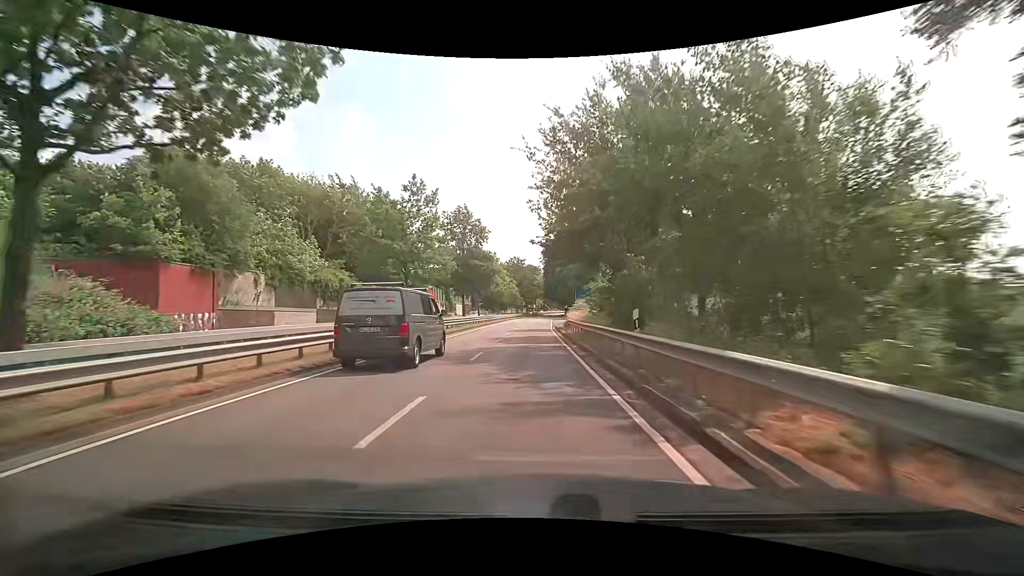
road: secondary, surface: asphalt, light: Day
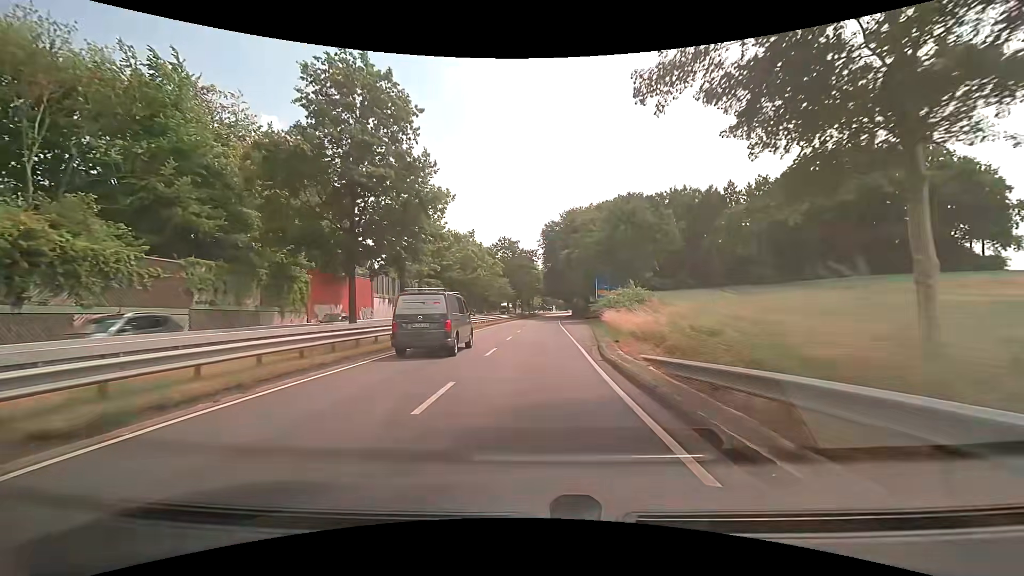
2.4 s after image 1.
(-0.1, +34.4) m; 0°
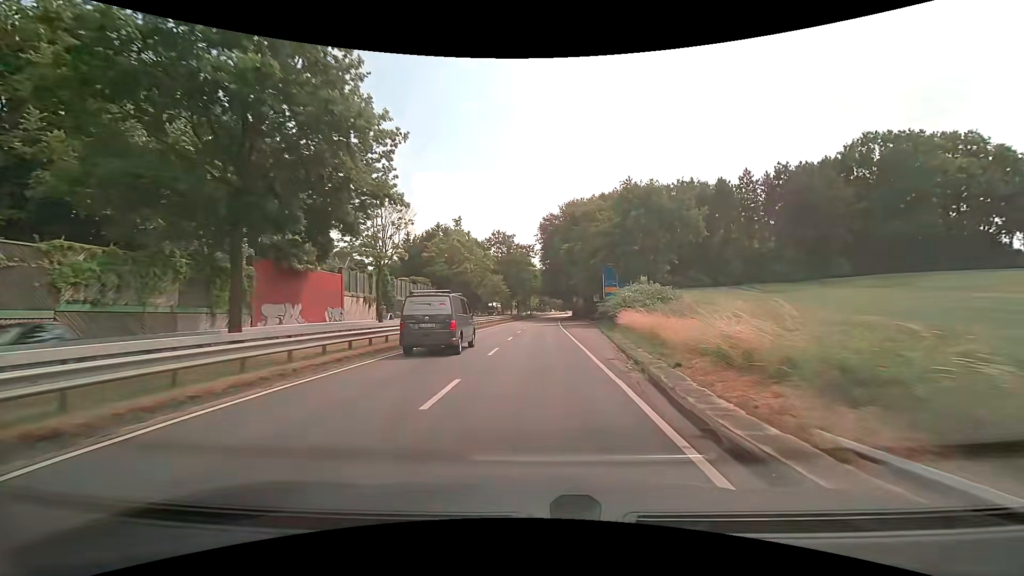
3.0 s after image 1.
(+0.1, +8.6) m; +1°
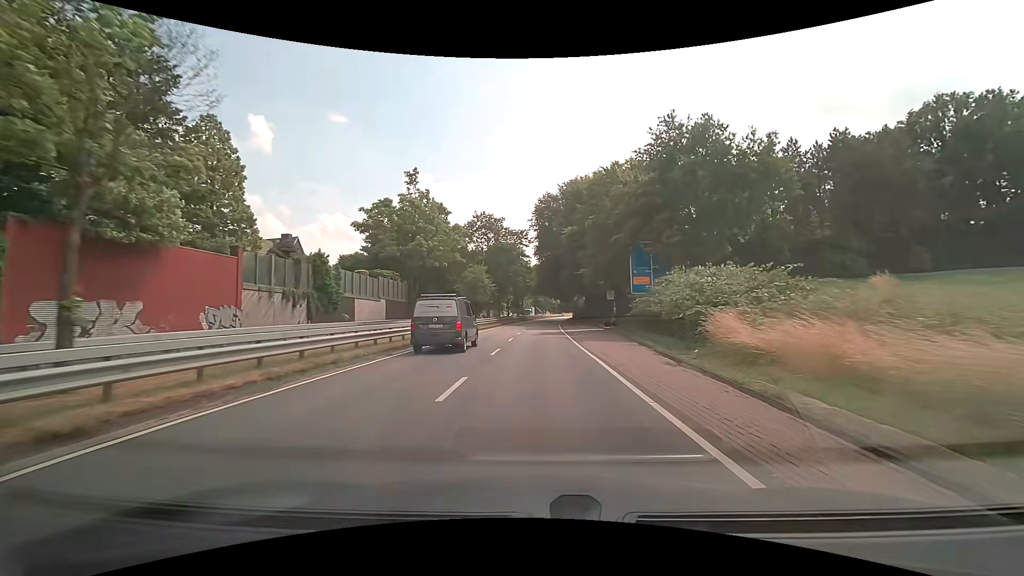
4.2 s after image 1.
(+0.1, +17.3) m; 0°
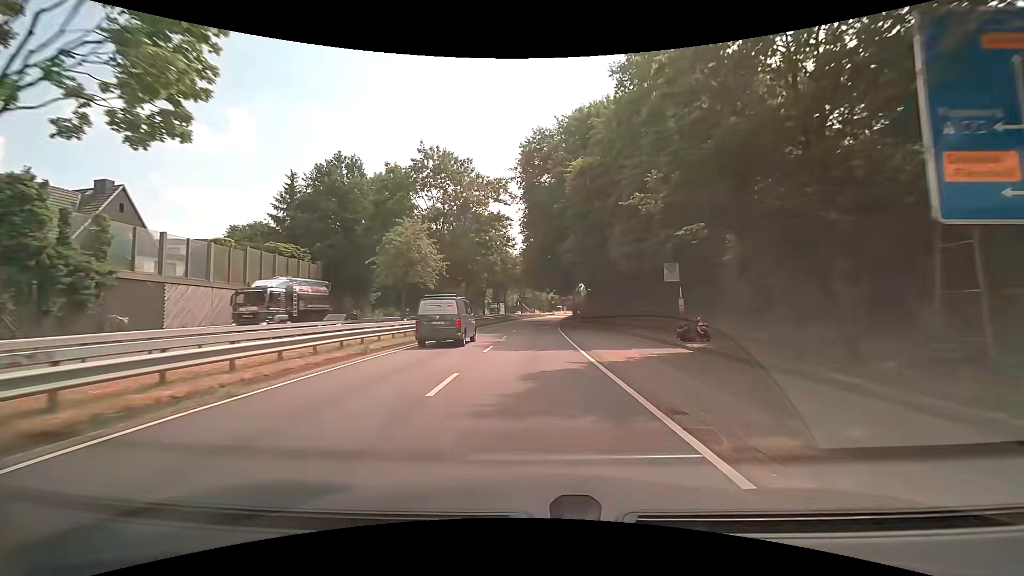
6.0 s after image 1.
(+0.5, +26.6) m; +2°
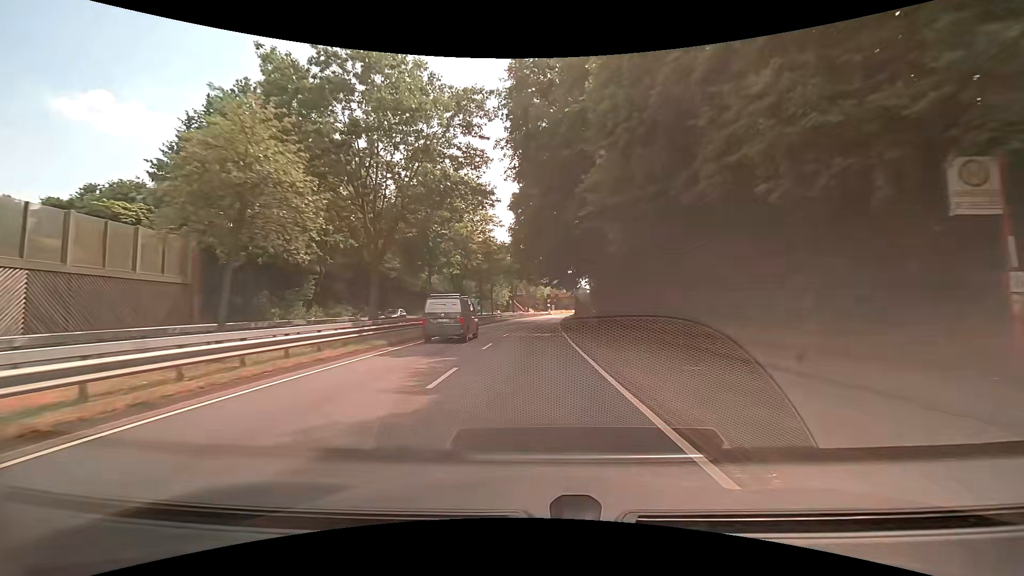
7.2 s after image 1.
(0.0, +17.3) m; +1°
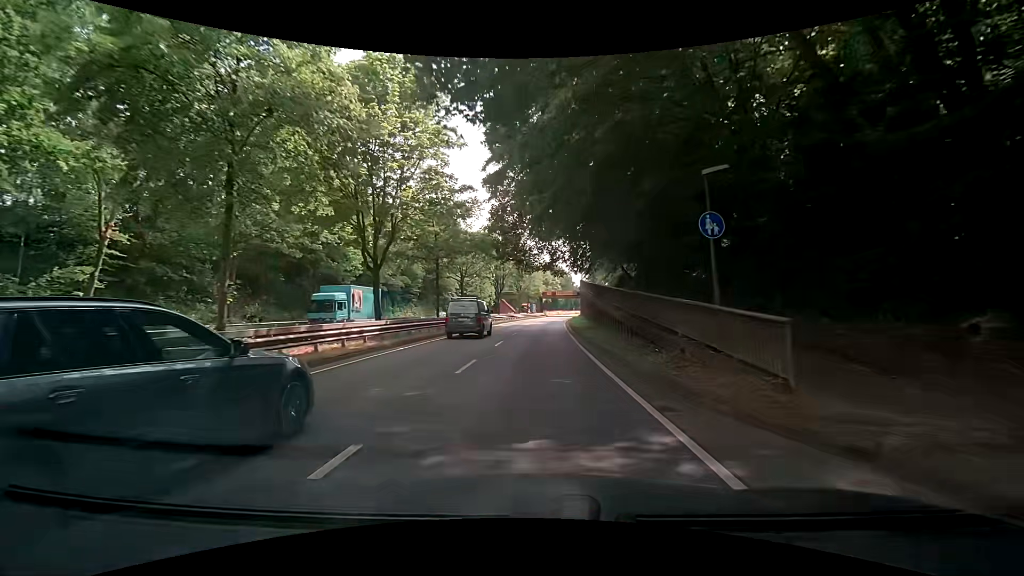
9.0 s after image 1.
(+0.1, +24.5) m; +1°
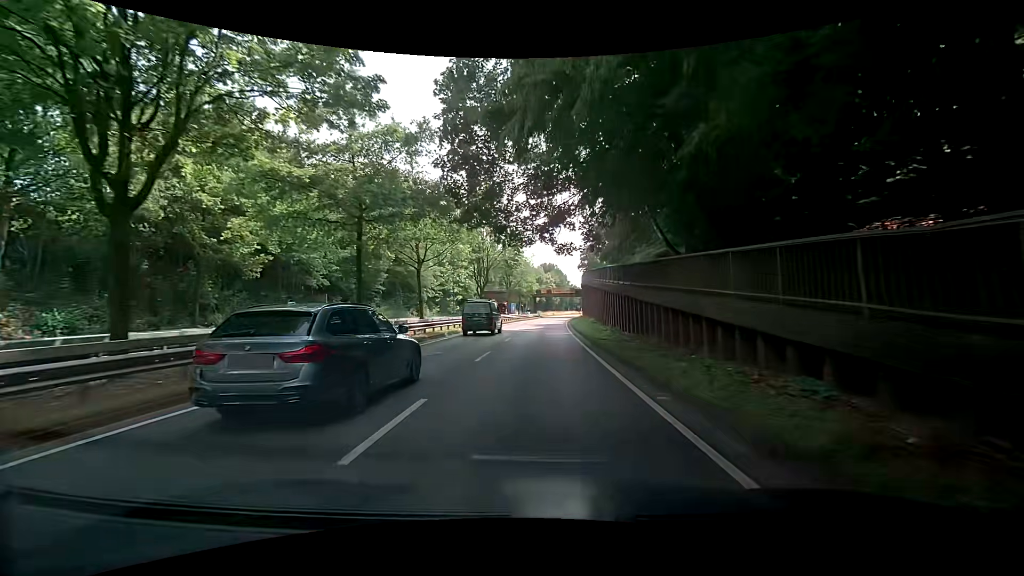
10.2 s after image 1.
(+0.1, +15.5) m; +2°
(0, +10) (0, +20) (0, +30) (+1, +40) (+1, +50) (+2, +60) (+2, +70) (+2, +80) (+2, +90) (+3, +100) m
